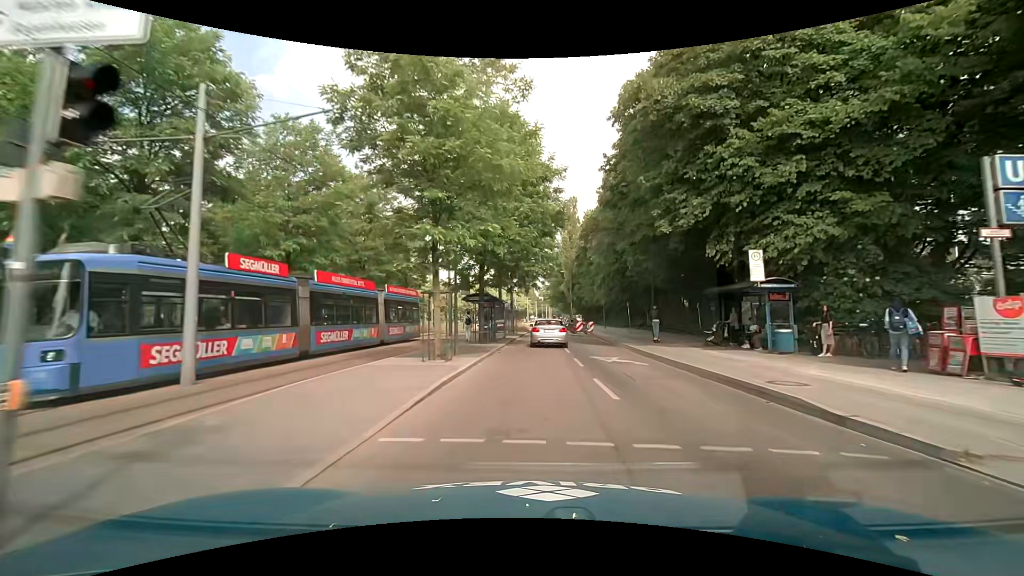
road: secondary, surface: asphalt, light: Day
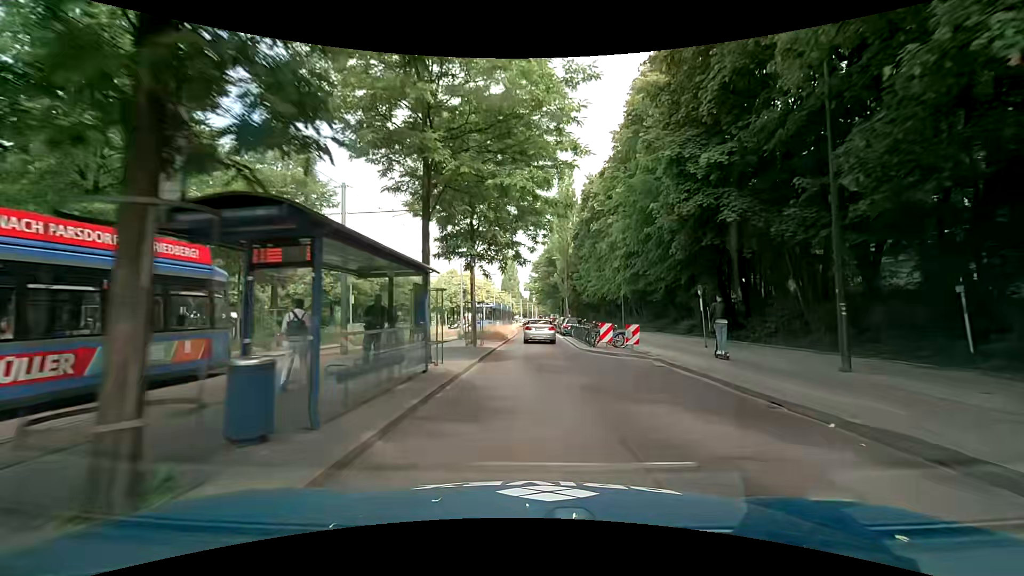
(+0.3, +21.2) m; +1°
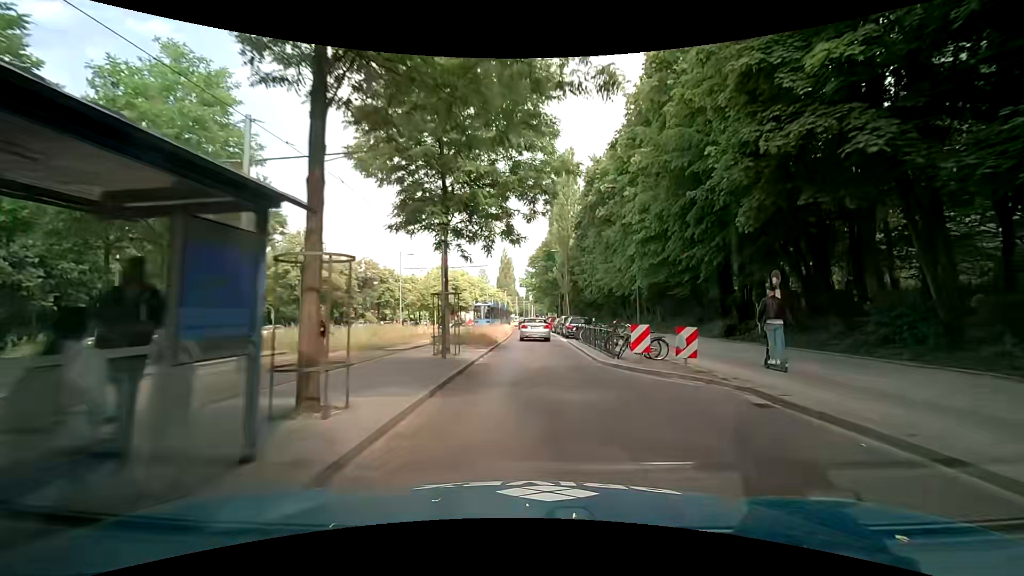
(+0.1, +6.9) m; +1°
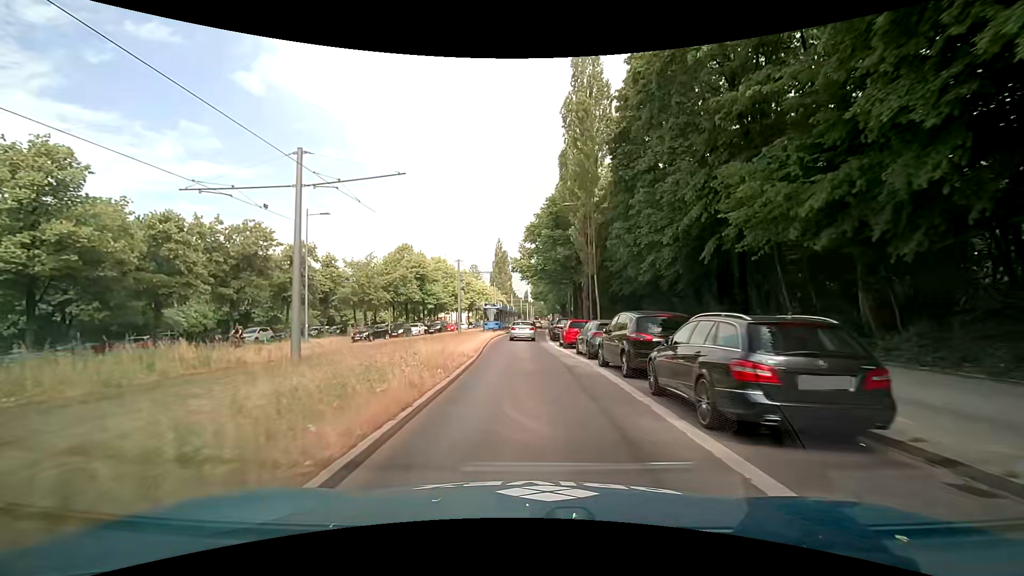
(+0.1, +27.8) m; 0°
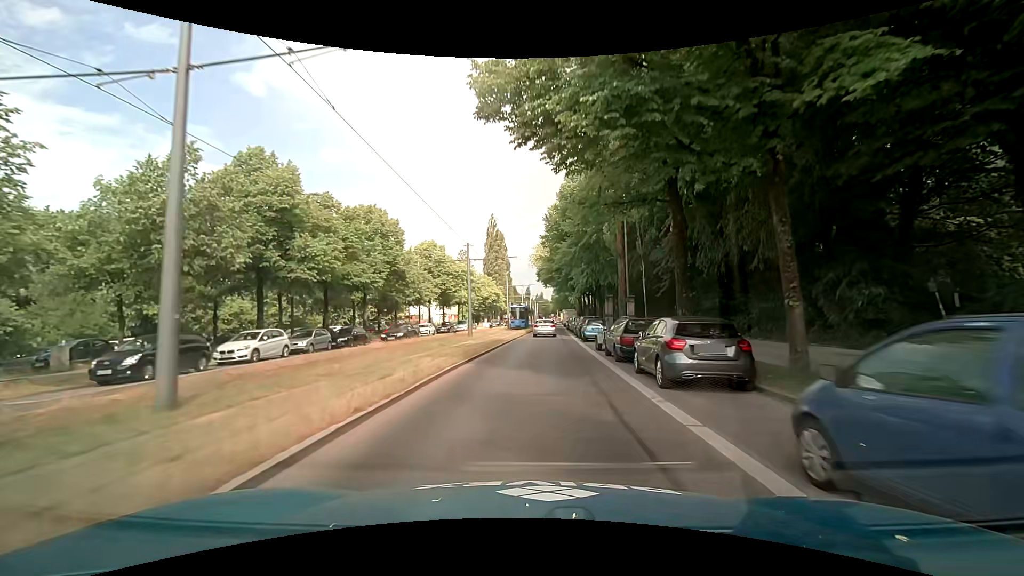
(-0.5, +38.0) m; 0°
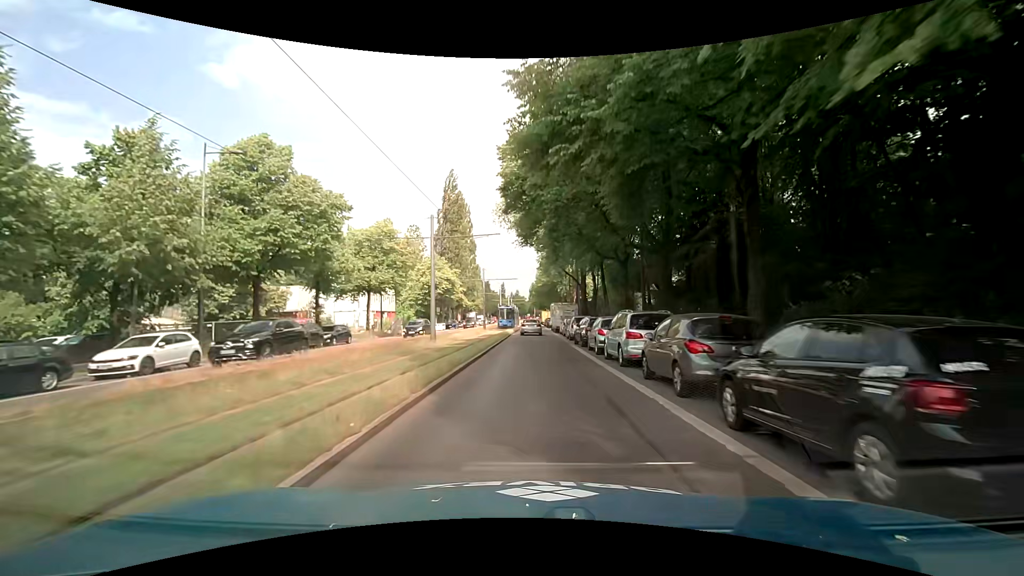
(+0.6, +38.7) m; +2°
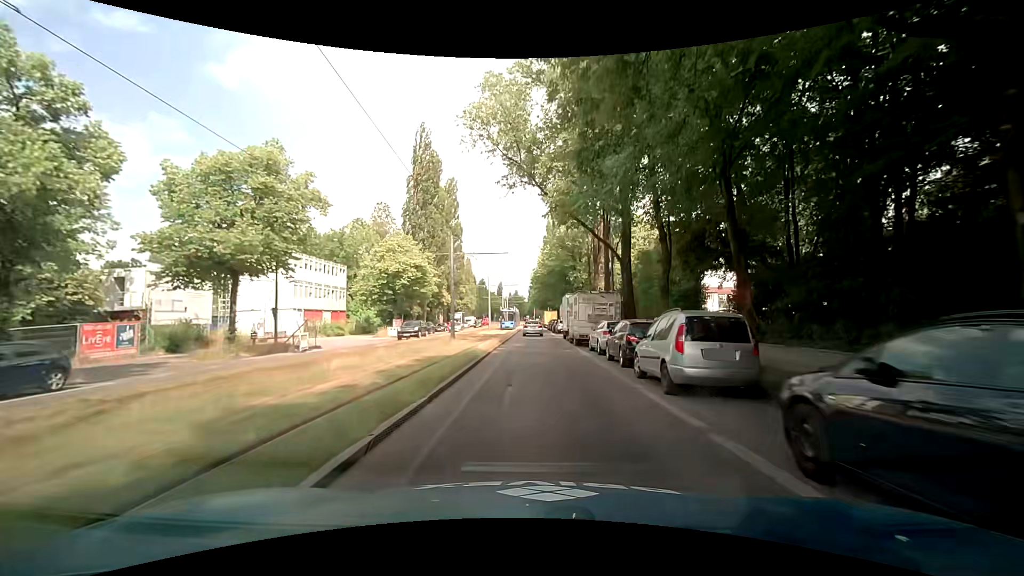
(-0.1, +23.0) m; 0°
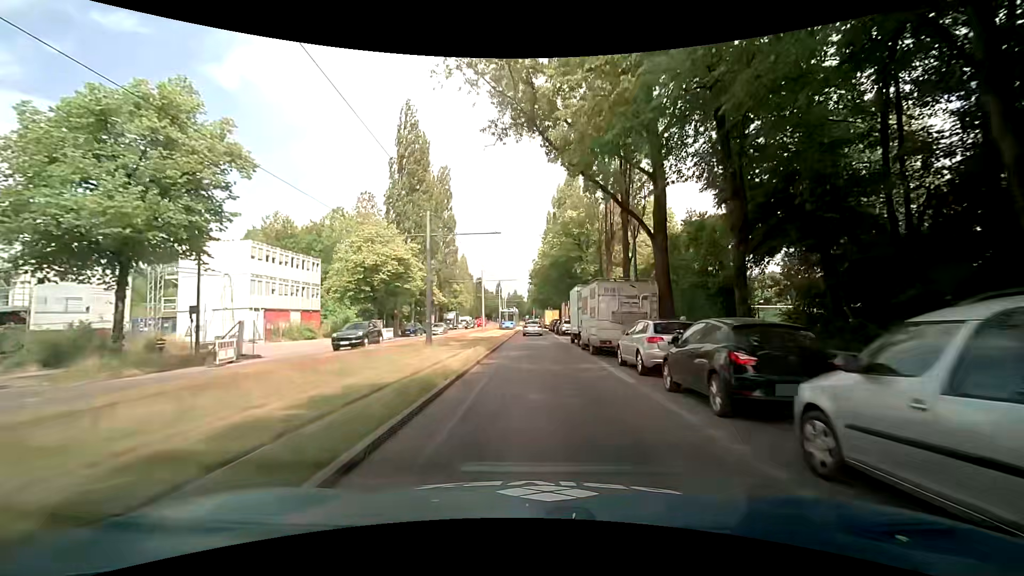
(0.0, +7.6) m; 0°
(0, +10) (0, +20) (0, +30) (0, +40) (0, +50) (0, +60) (0, +70) (0, +80) (0, +90) (0, +100) m
